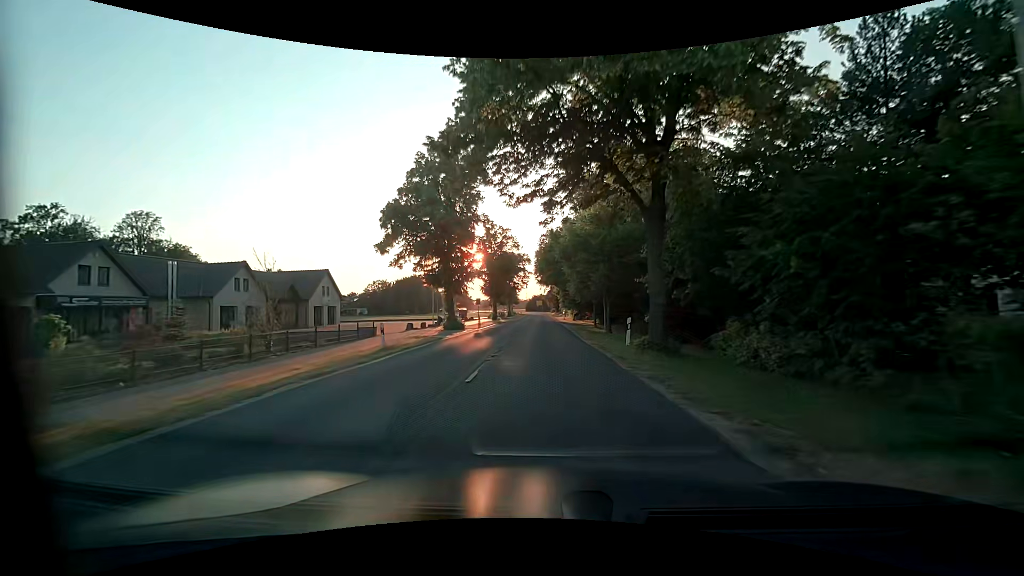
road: secondary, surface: asphalt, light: Day
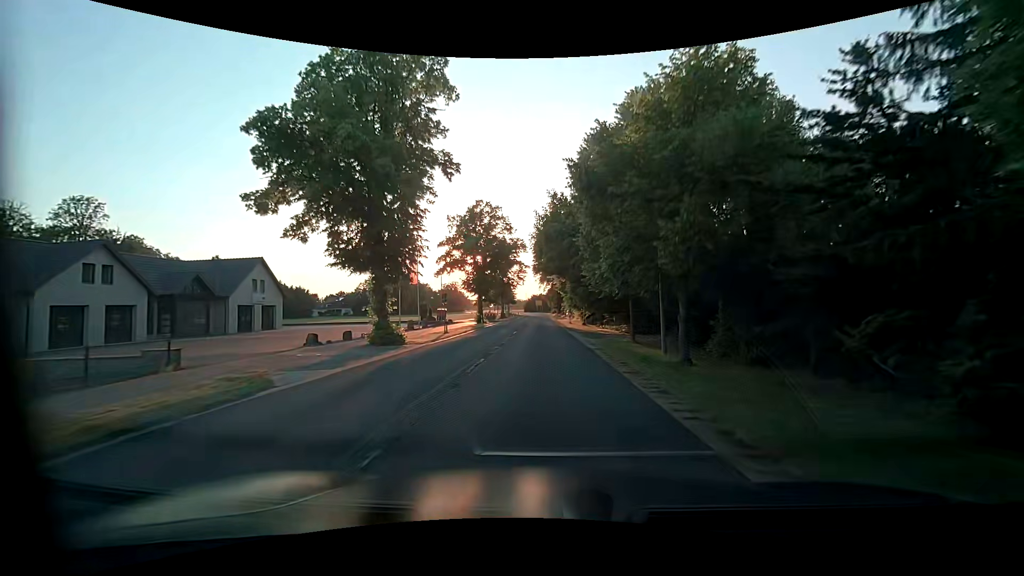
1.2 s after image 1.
(0.0, +16.5) m; 0°
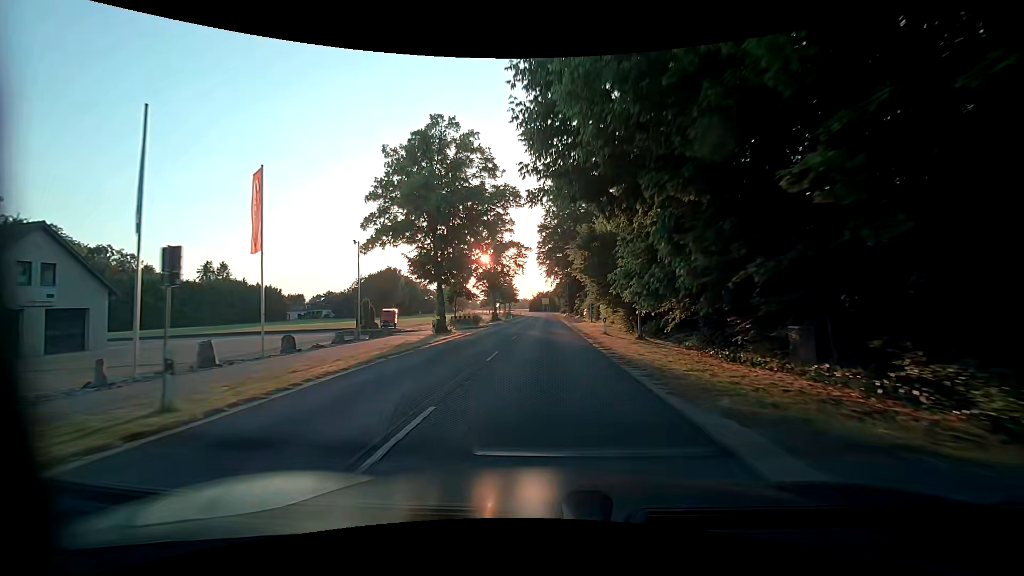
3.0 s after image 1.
(-0.4, +24.8) m; -1°
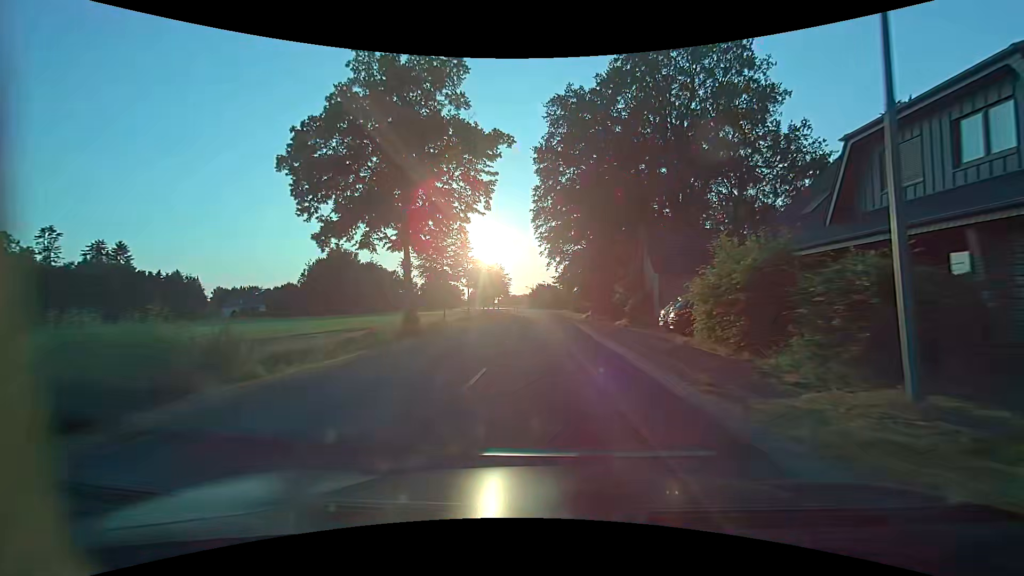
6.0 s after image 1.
(-0.1, +41.3) m; 0°
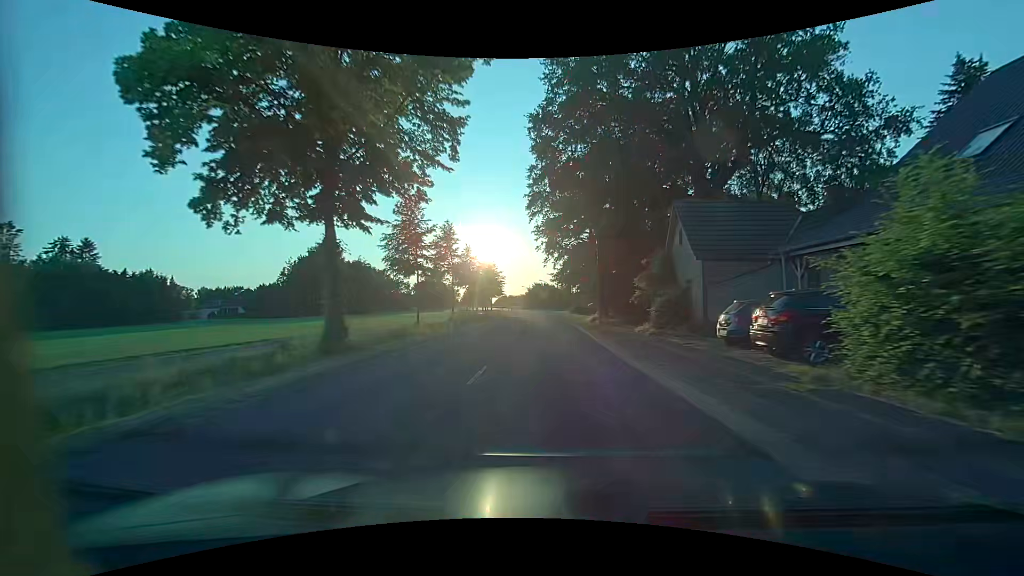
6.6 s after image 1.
(0.0, +8.3) m; 0°
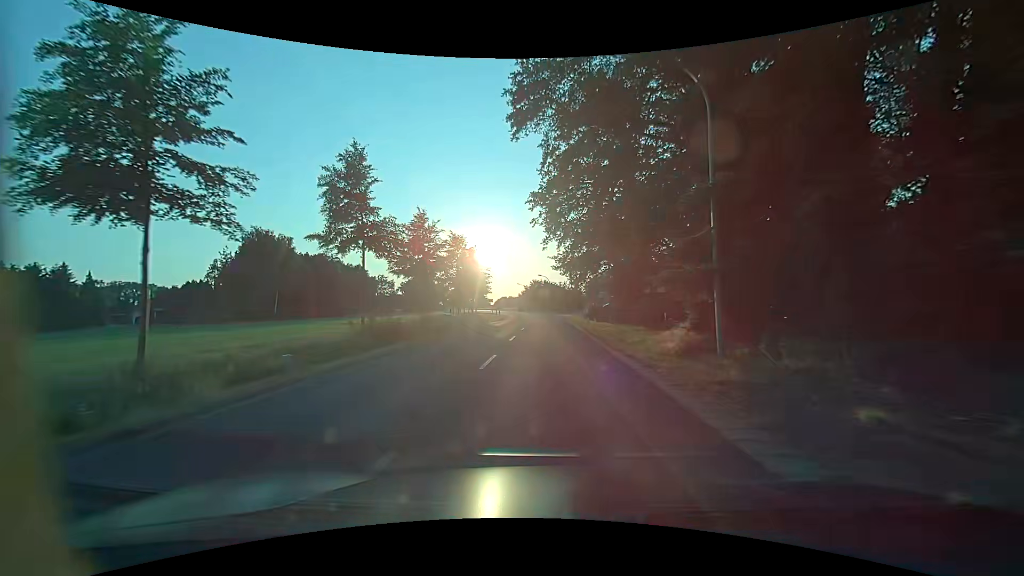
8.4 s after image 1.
(+0.2, +24.8) m; 0°
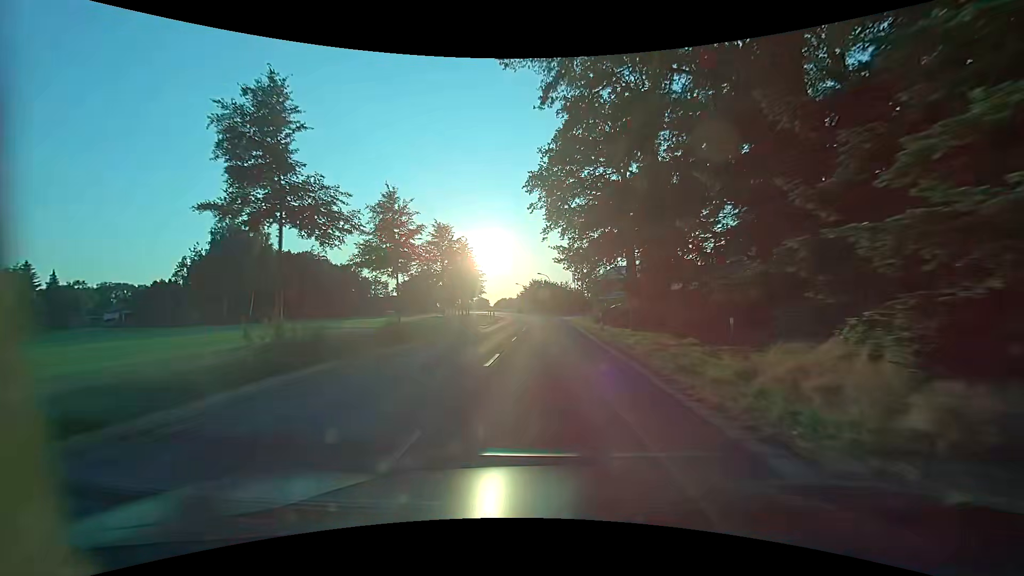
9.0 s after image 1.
(0.0, +8.3) m; 0°
(0, +10) (0, +20) (0, +30) (0, +40) (0, +50) (0, +60) (-1, +70) (-2, +80) (-3, +90) (-4, +100) m
